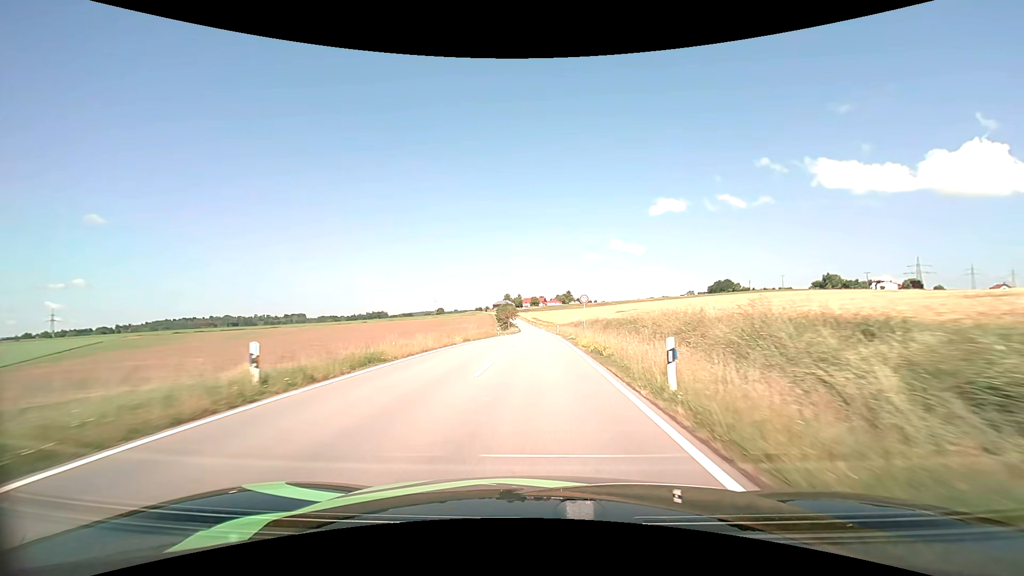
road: tertiary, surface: asphalt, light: Day
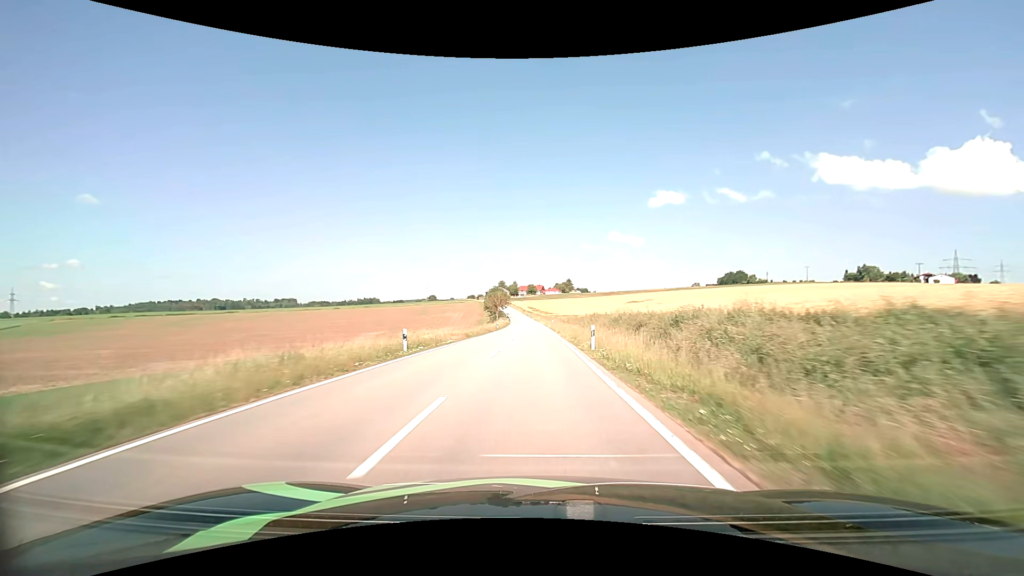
(+0.1, +44.2) m; 0°
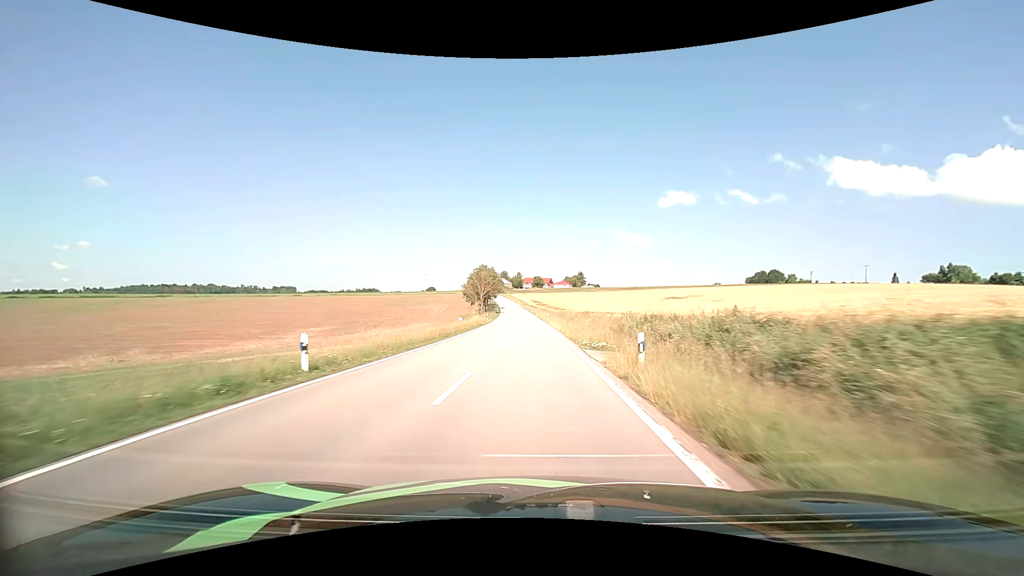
(-0.1, +59.1) m; -1°
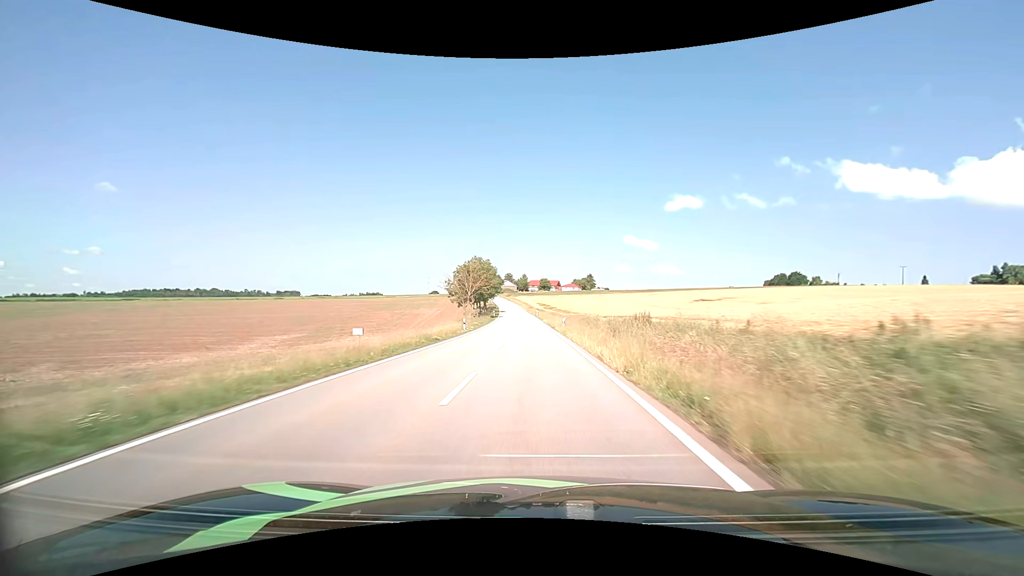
(-0.1, +24.7) m; -1°
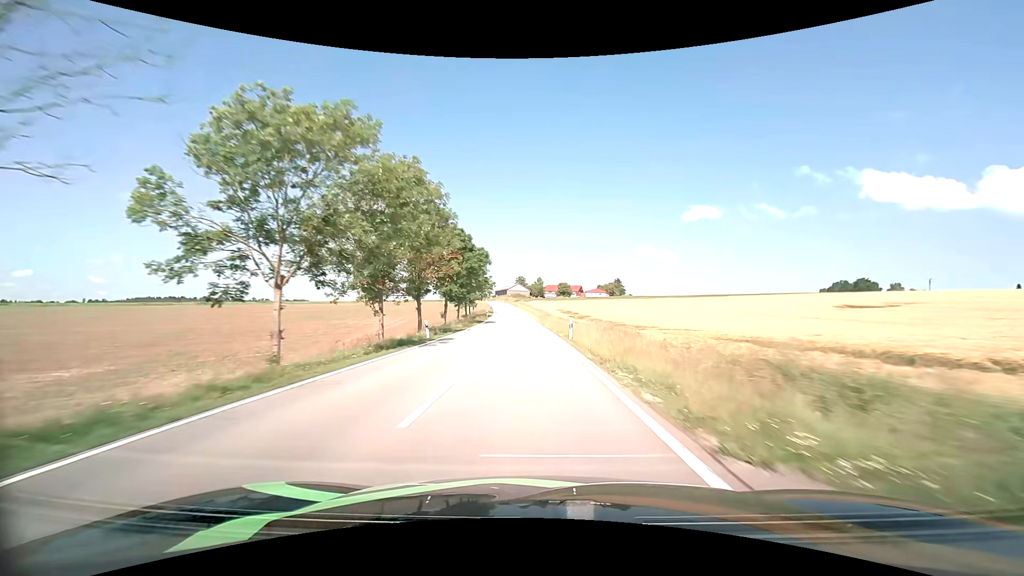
(-1.0, +63.8) m; -2°
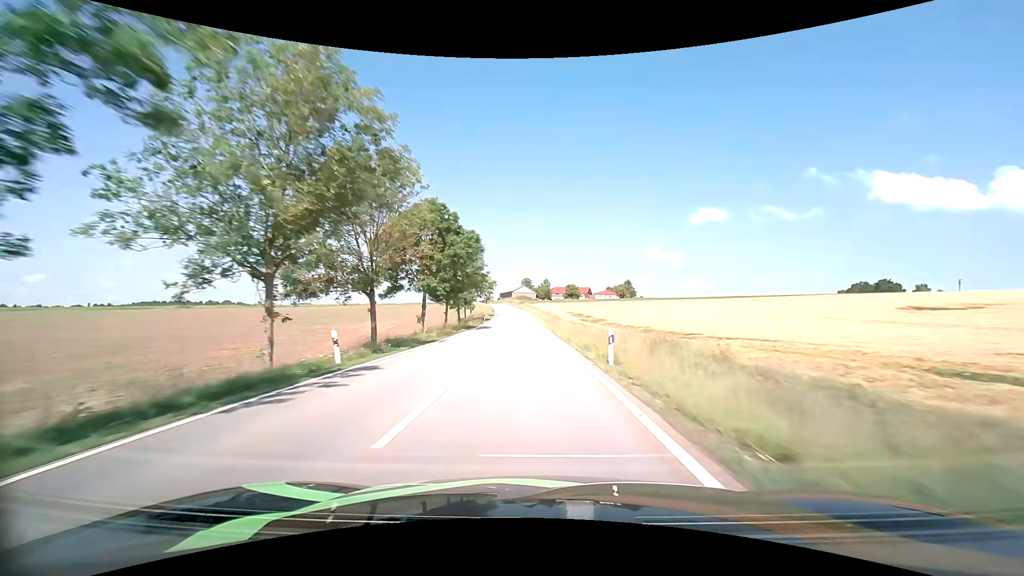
(-0.1, +13.0) m; -1°
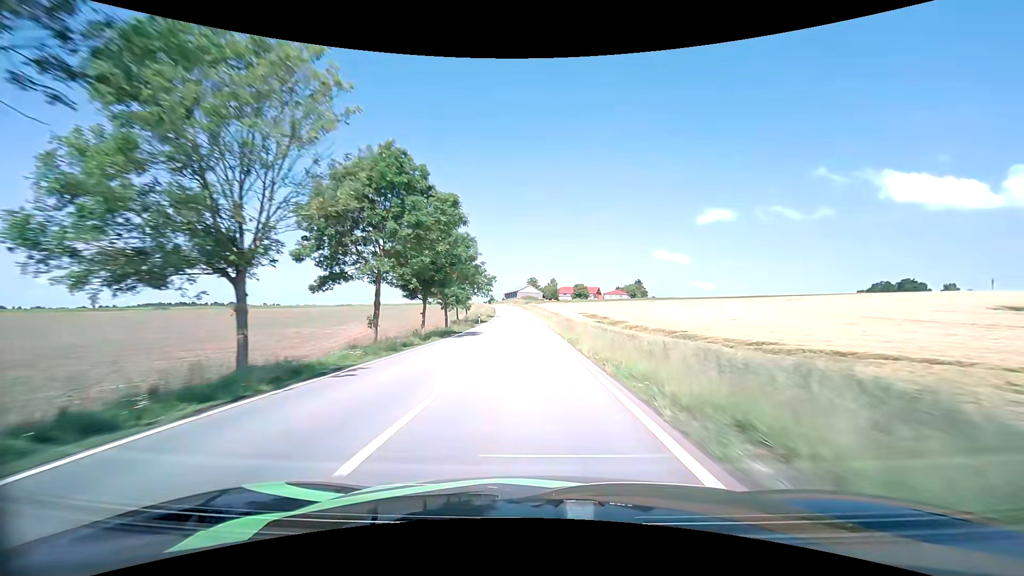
(-0.1, +13.1) m; -1°
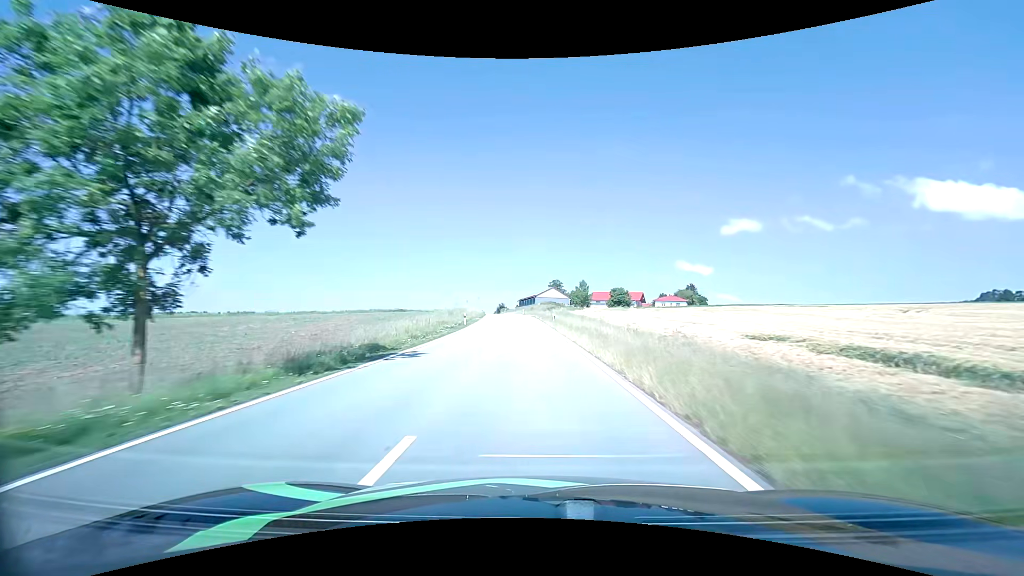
(-1.5, +65.0) m; -3°
(0, +10) (0, +20) (0, +30) (0, +40) (-1, +50) (-1, +60) (-2, +70) (-3, +80) (-4, +90) (-5, +100) m
